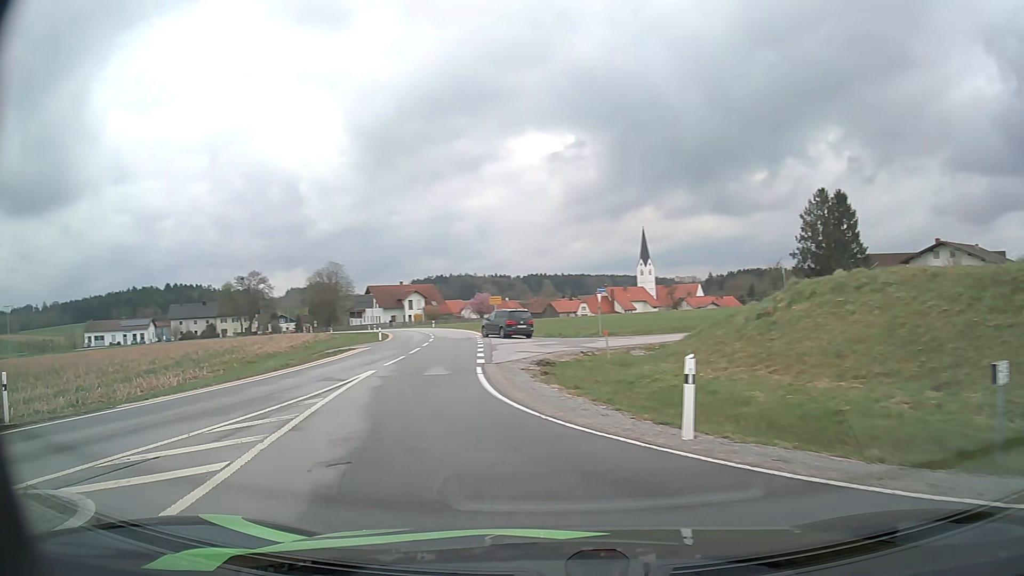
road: tertiary_link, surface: asphalt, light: Day
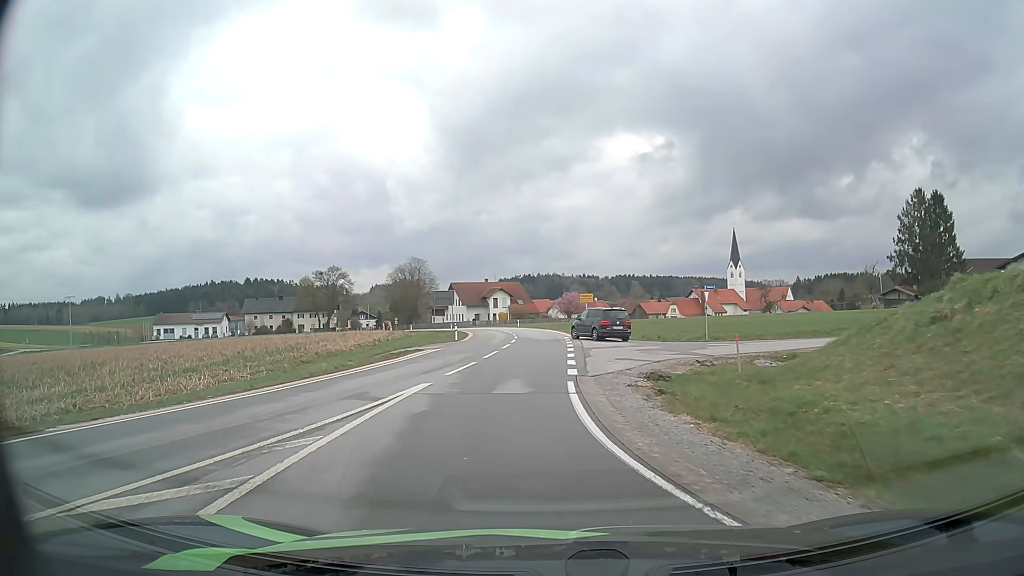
(-0.4, +5.0) m; -7°
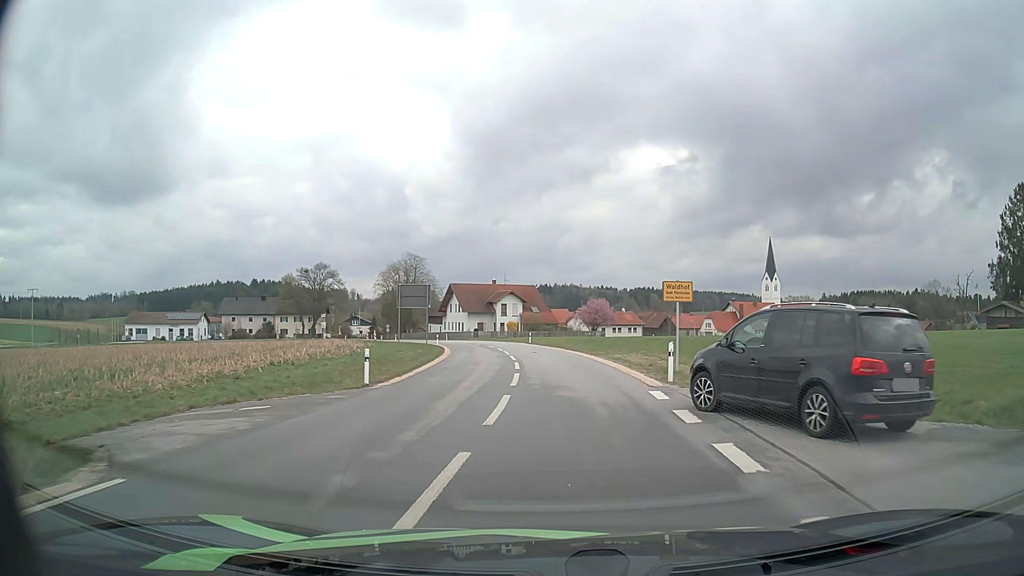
(-0.7, +25.1) m; -1°
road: tertiary
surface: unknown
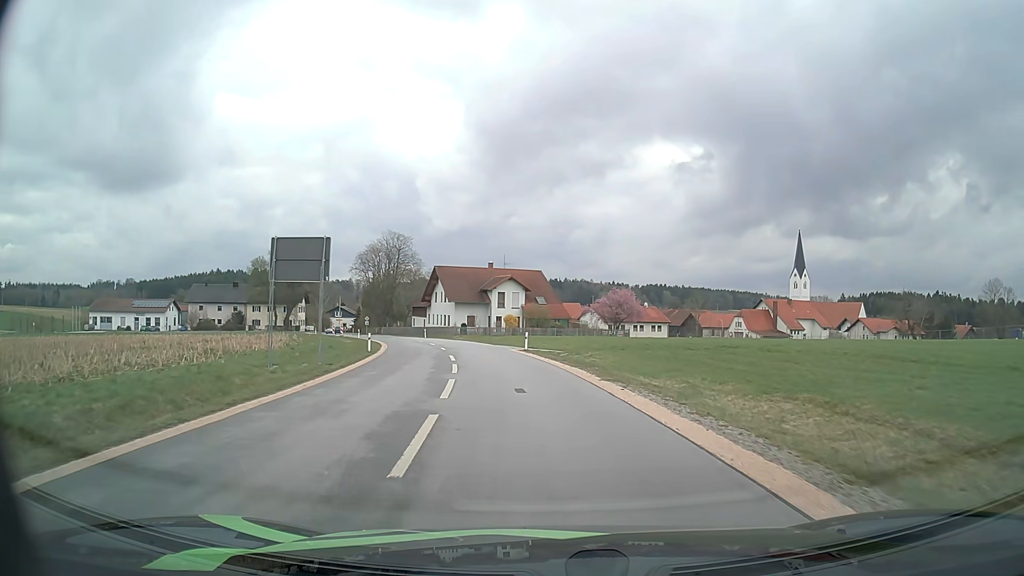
(+0.2, +21.9) m; 0°
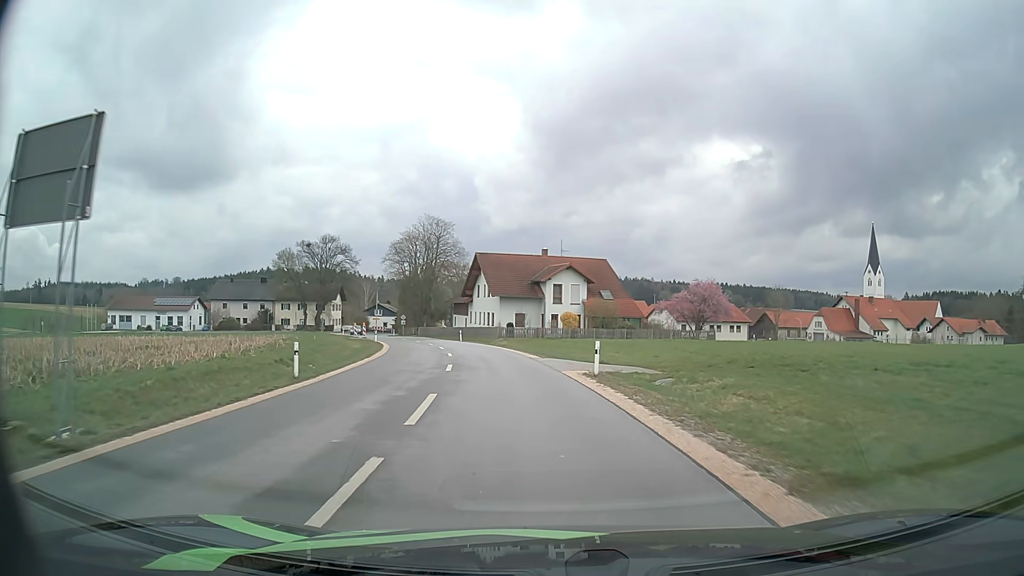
(-0.6, +15.3) m; -5°
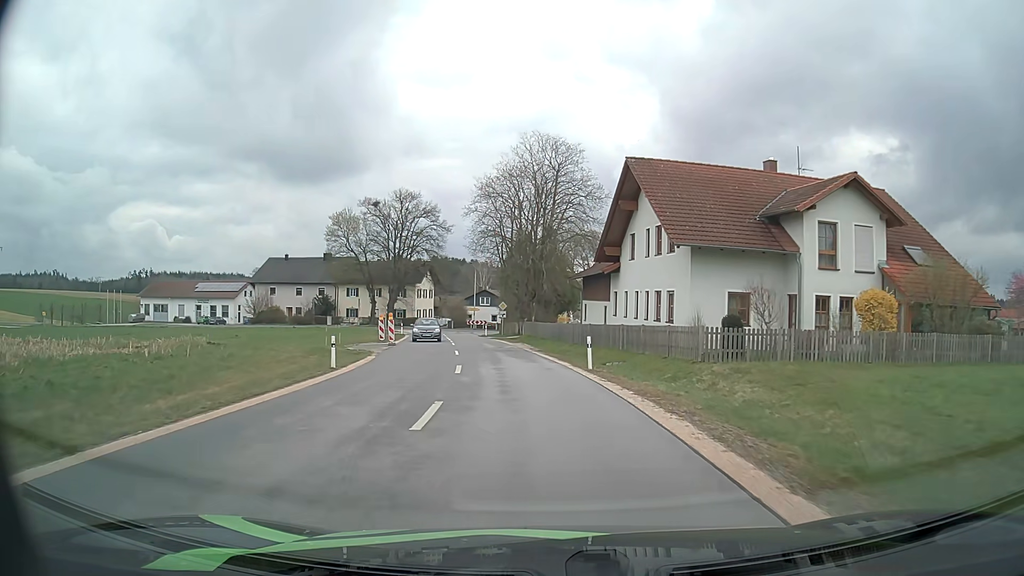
(-4.2, +37.9) m; -11°
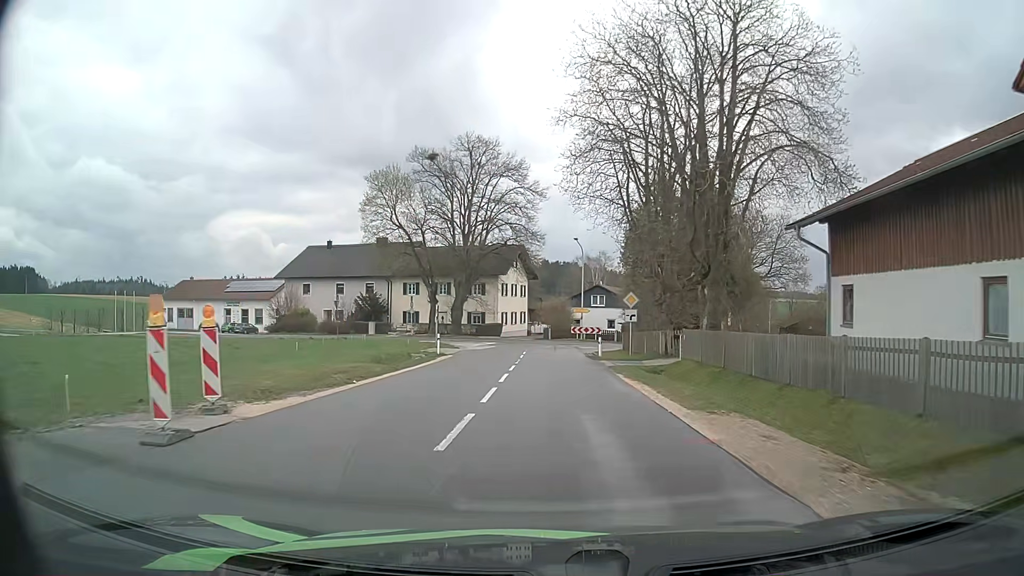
(-2.4, +28.2) m; -10°
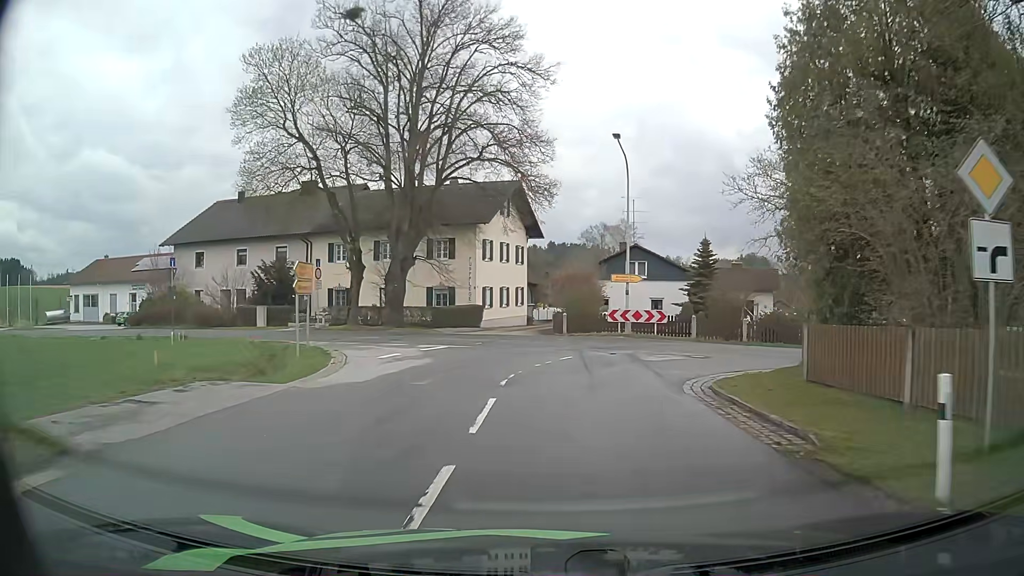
(-0.3, +26.8) m; 0°
(0, +10) (+4, +19) (+13, +21) (+23, +19) (+33, +17) (+43, +15) (+53, +15) (+63, +17) (+72, +19) (+82, +22) m
